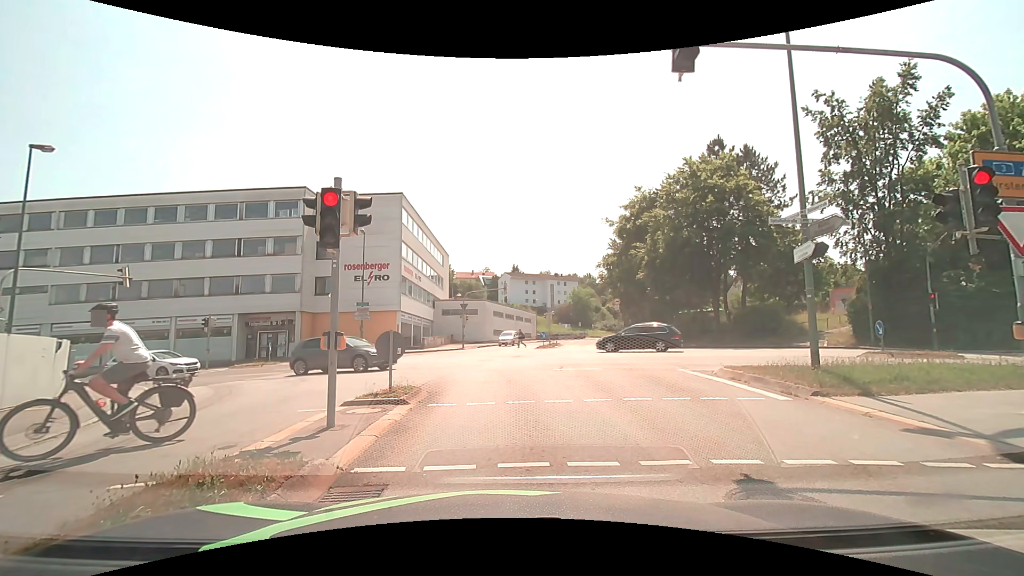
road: tertiary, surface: asphalt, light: Day
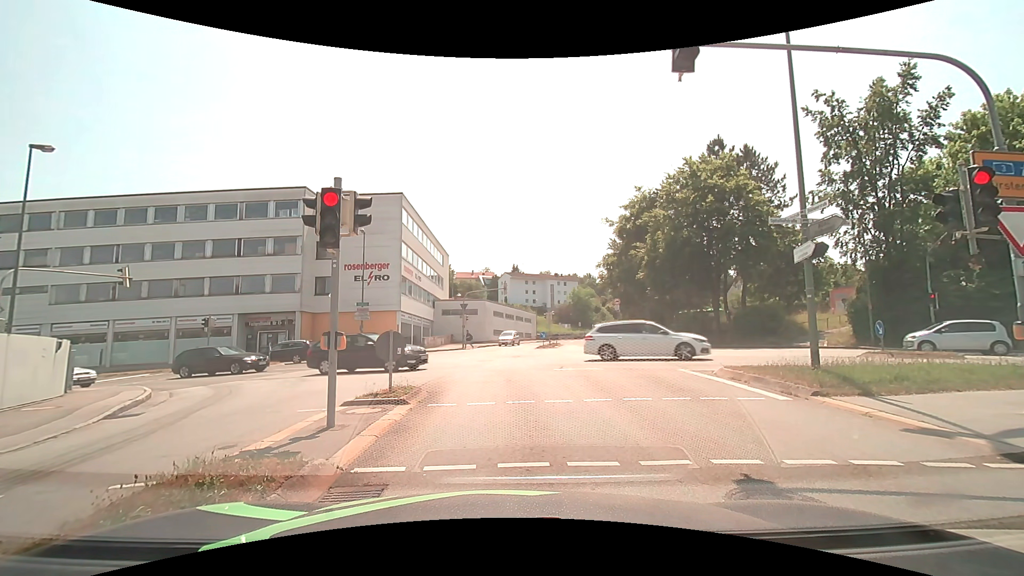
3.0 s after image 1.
(0.0, 0.0) m; 0°
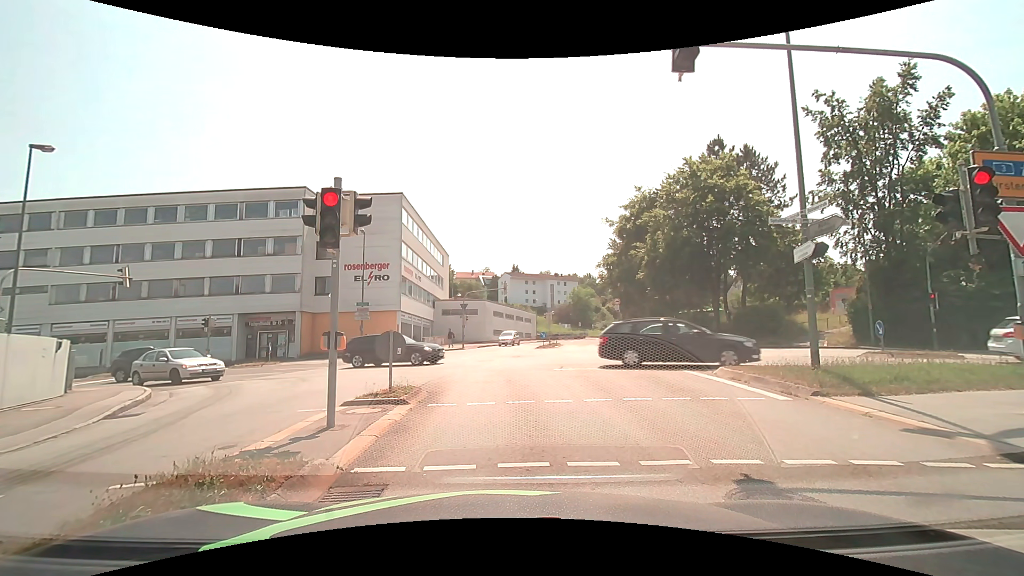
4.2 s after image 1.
(0.0, 0.0) m; 0°
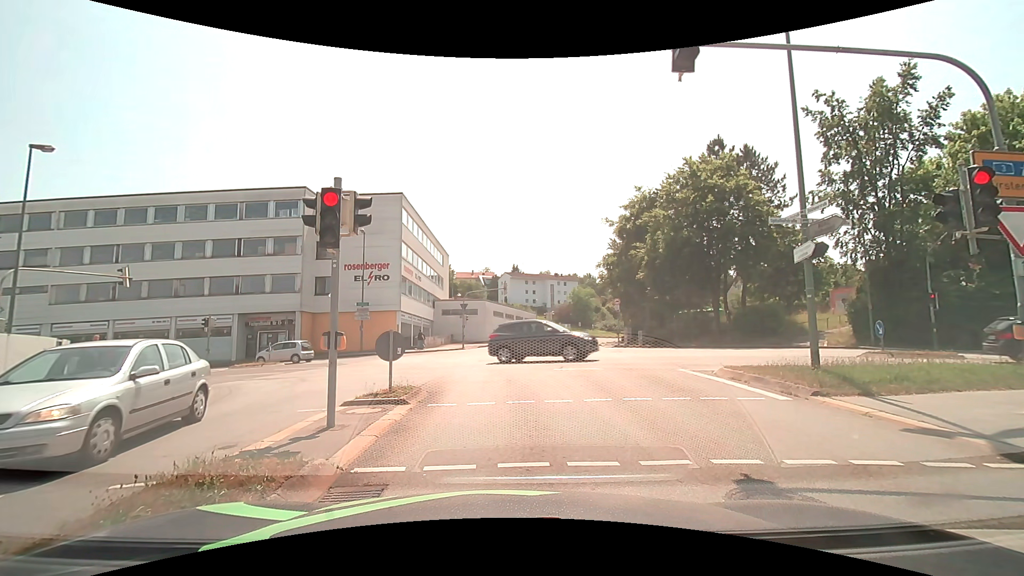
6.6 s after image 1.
(0.0, 0.0) m; 0°
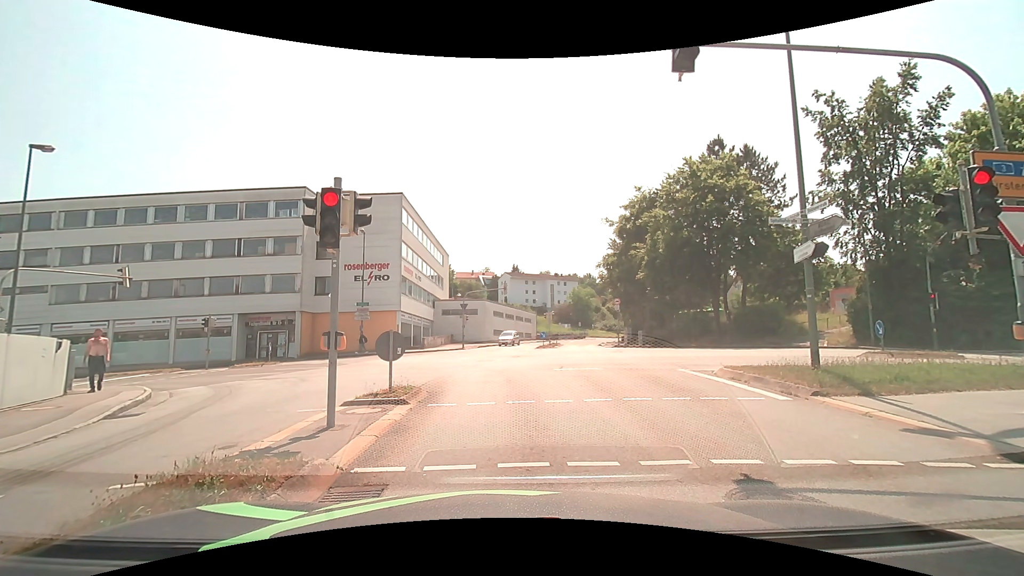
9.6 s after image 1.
(0.0, 0.0) m; 0°
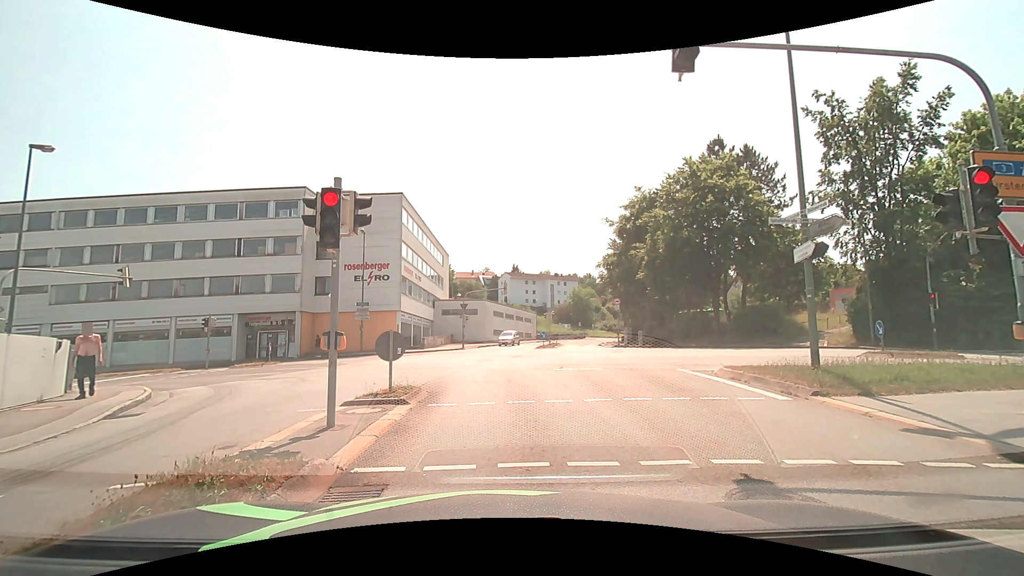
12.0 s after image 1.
(0.0, 0.0) m; 0°
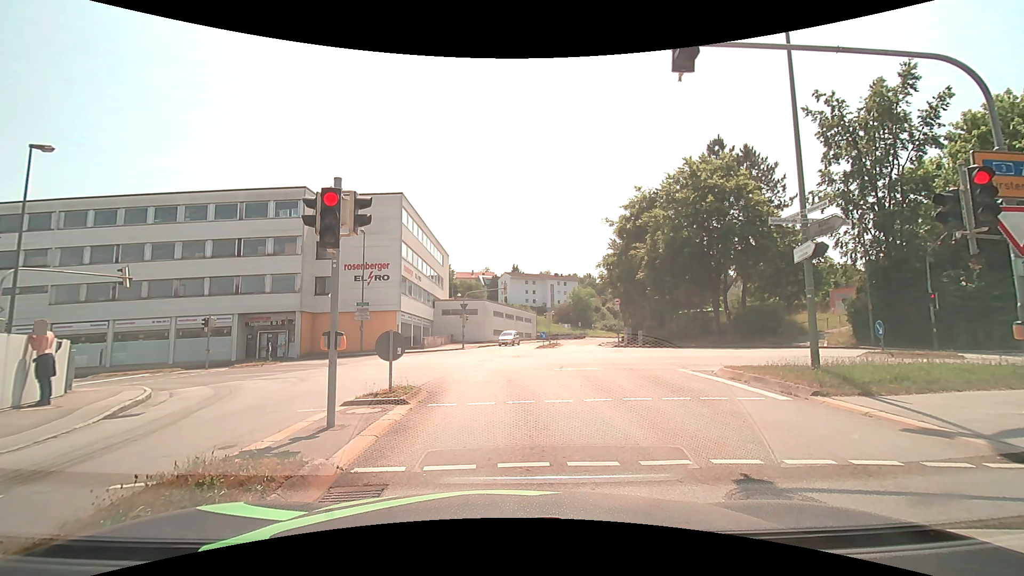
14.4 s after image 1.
(0.0, 0.0) m; 0°
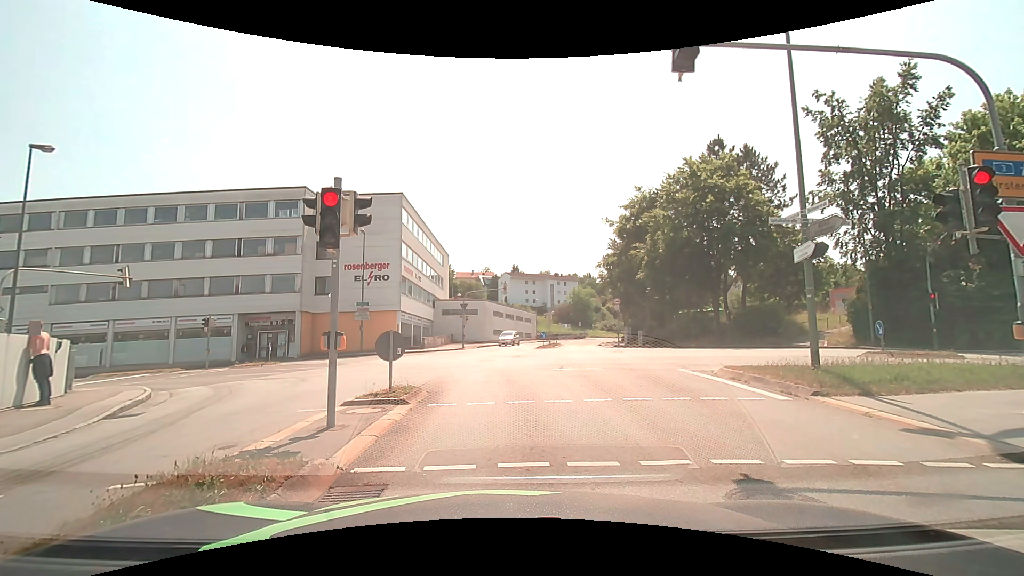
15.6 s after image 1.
(0.0, 0.0) m; 0°
